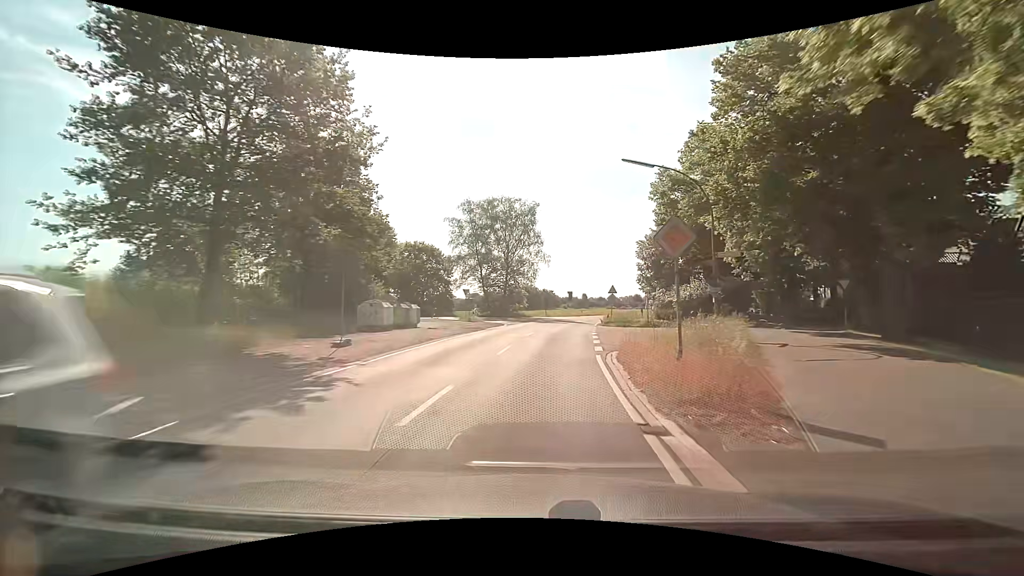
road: tertiary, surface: asphalt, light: Day
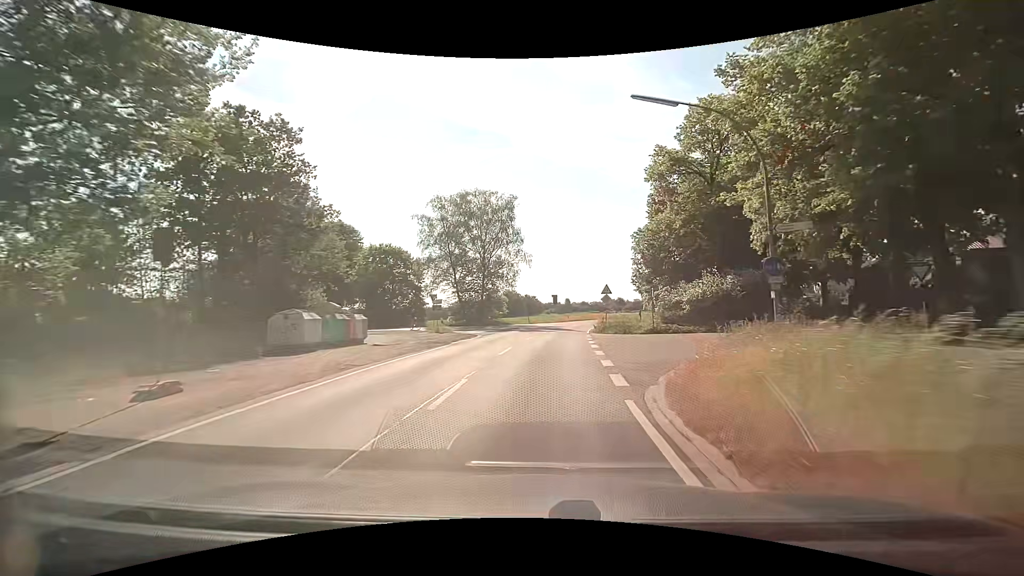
(+0.2, +7.2) m; +3°
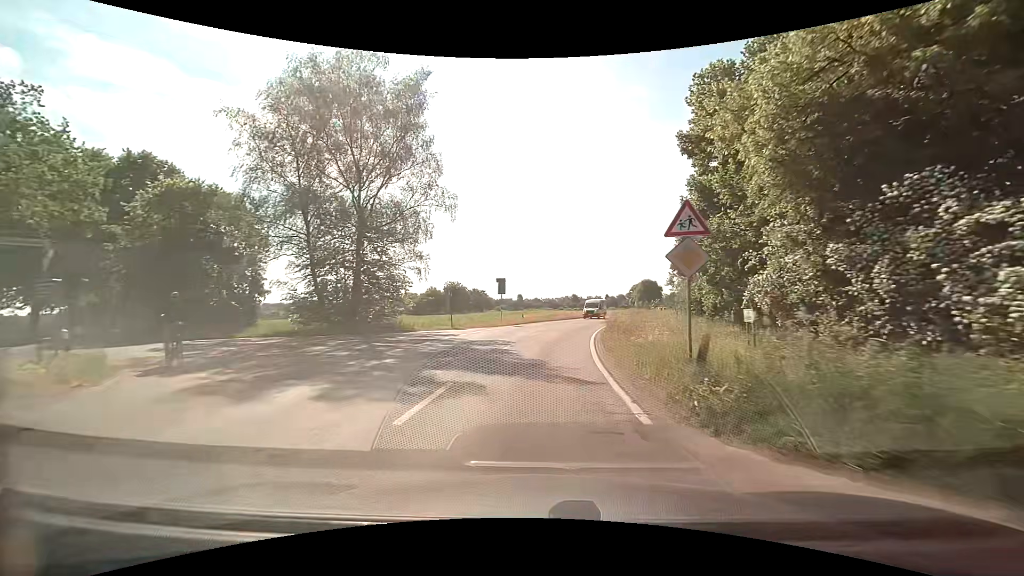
(+1.0, +28.2) m; +5°
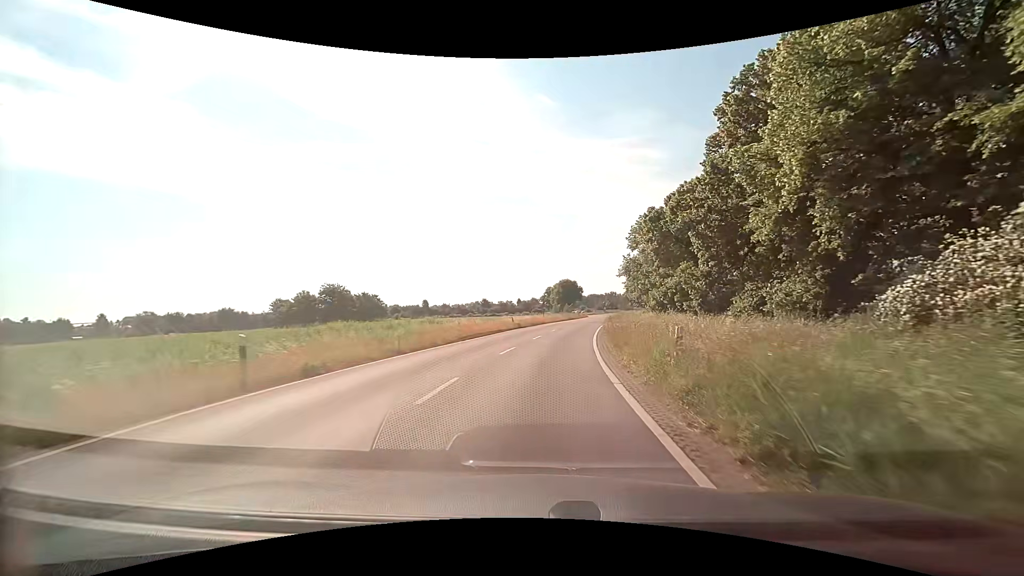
(+2.6, +33.7) m; +10°
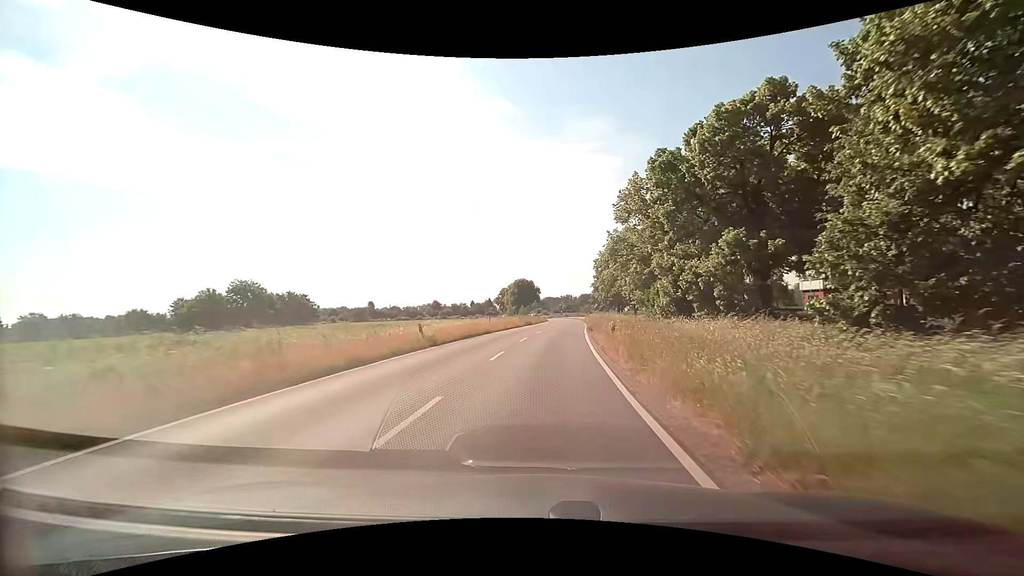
(+0.8, +20.0) m; +5°
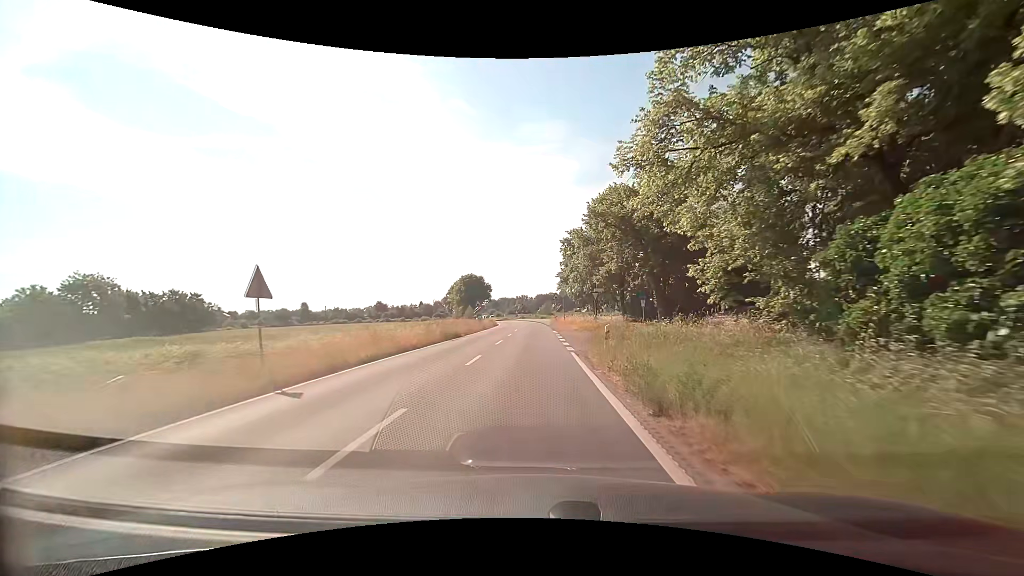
(+1.5, +27.7) m; +5°
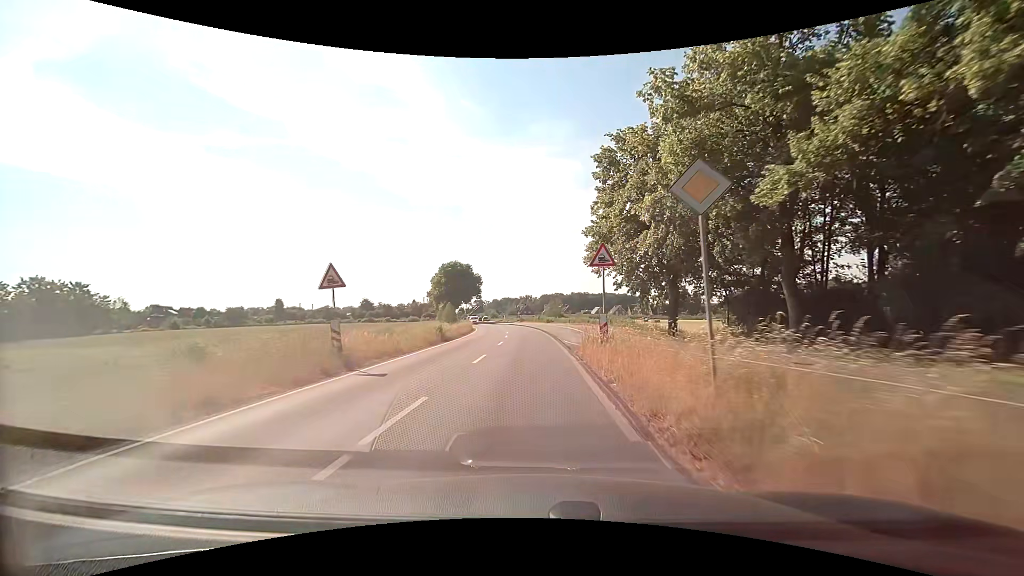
(+0.4, +36.4) m; -1°
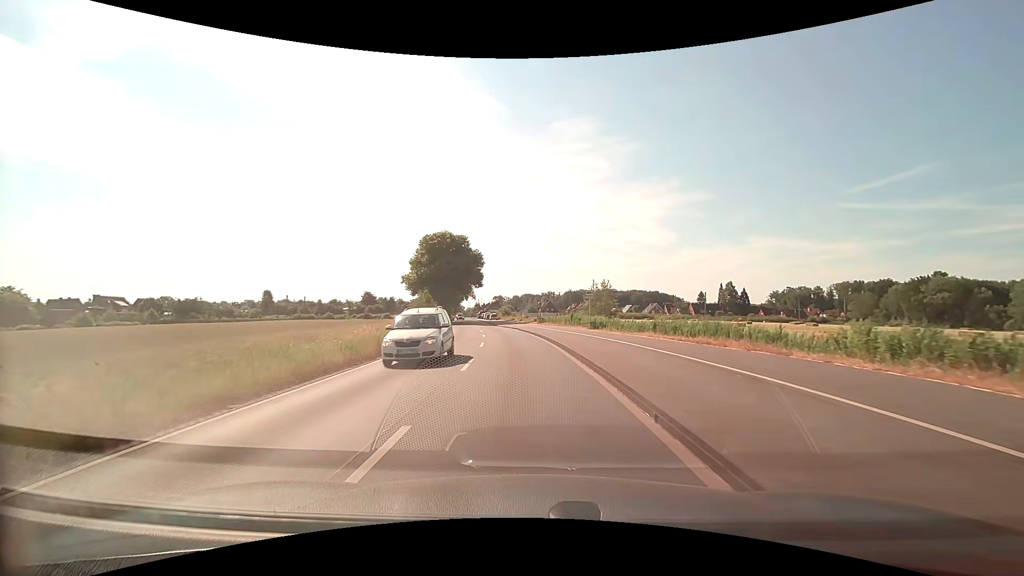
(-0.4, +37.5) m; -2°
(0, +10) (-1, +20) (-1, +30) (-3, +40) (-4, +50) (-6, +60) (-7, +70) (-9, +79) (-10, +89) (-12, +99) m
